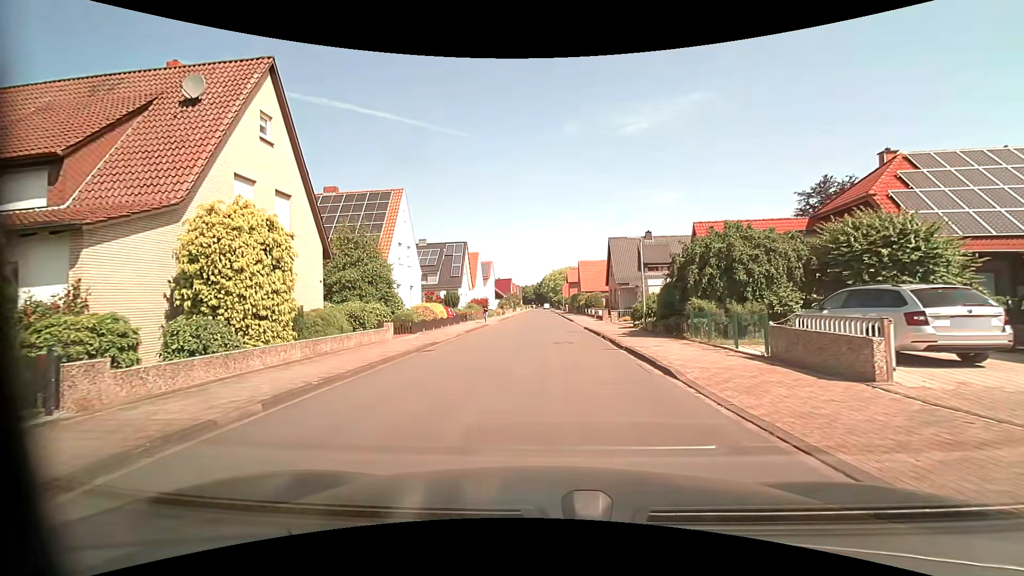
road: residential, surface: asphalt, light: Day
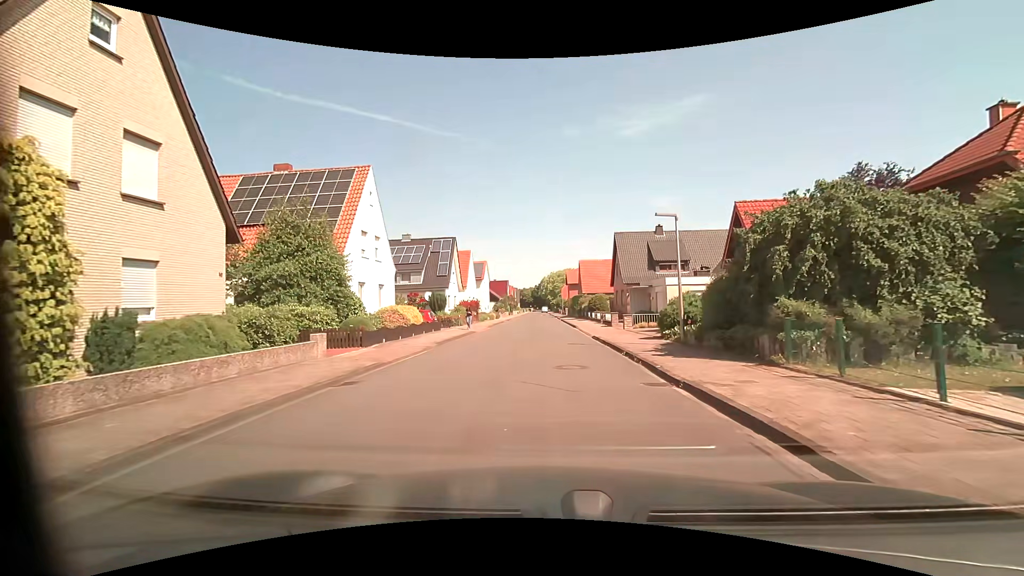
(0.0, +6.4) m; 0°
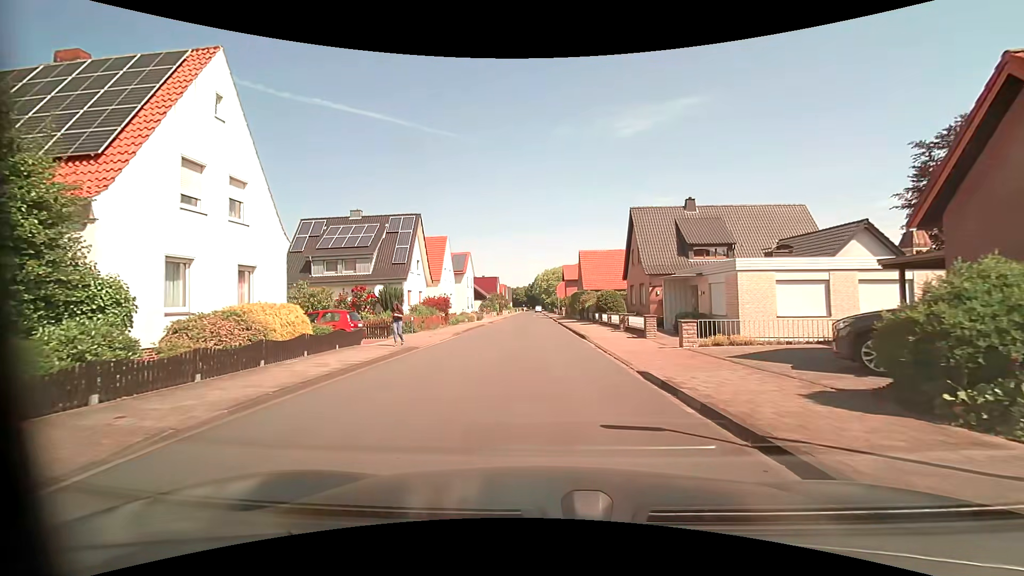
(+0.1, +13.0) m; +1°
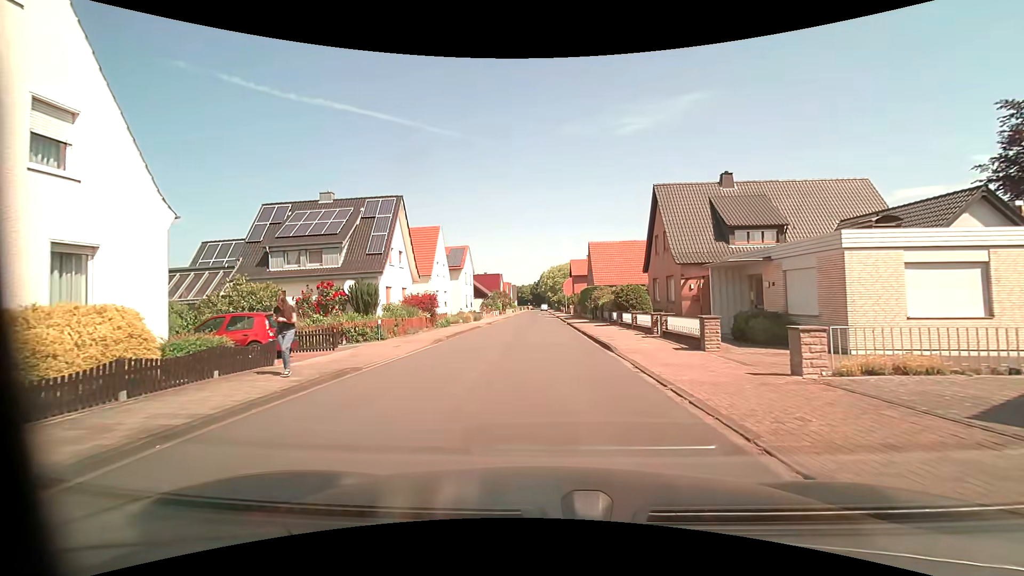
(0.0, +6.6) m; 0°
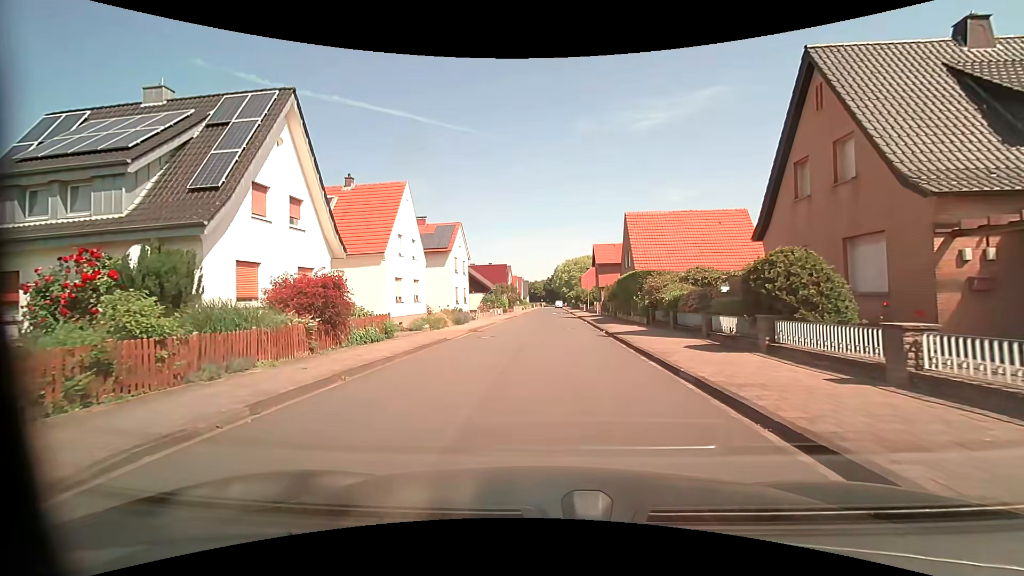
(-0.5, +17.0) m; -2°
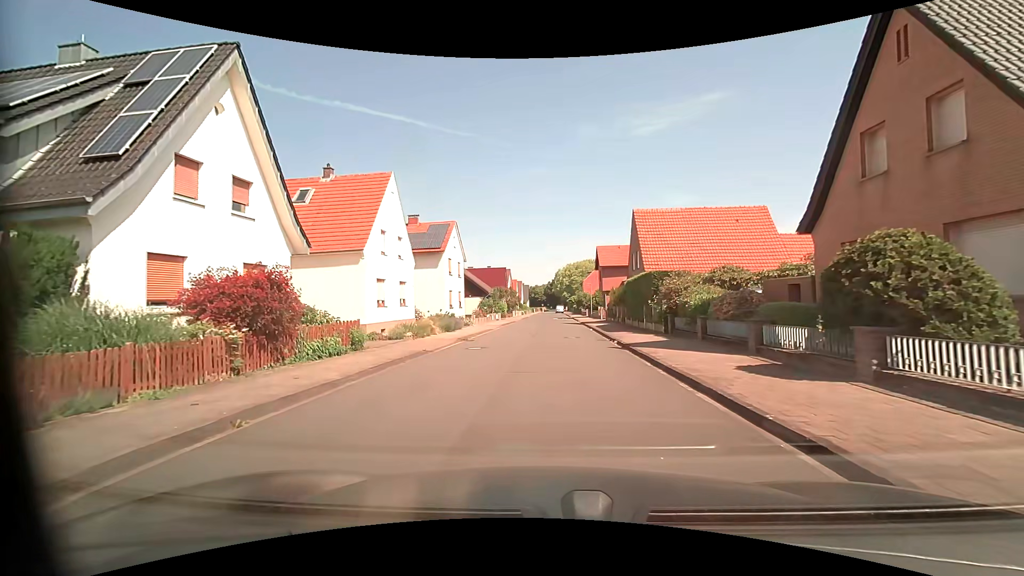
(0.0, +3.5) m; -1°
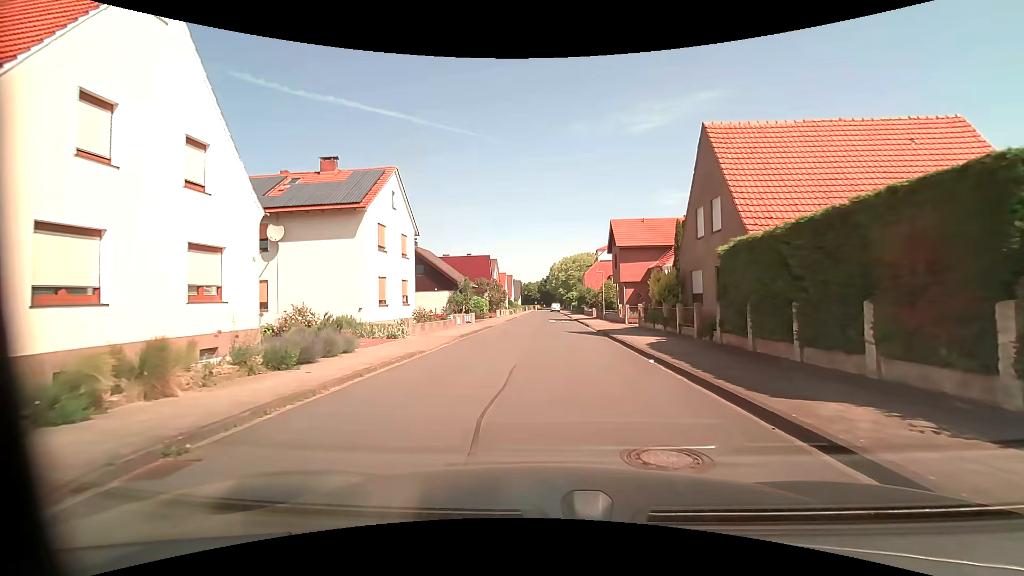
(+0.4, +18.1) m; +1°
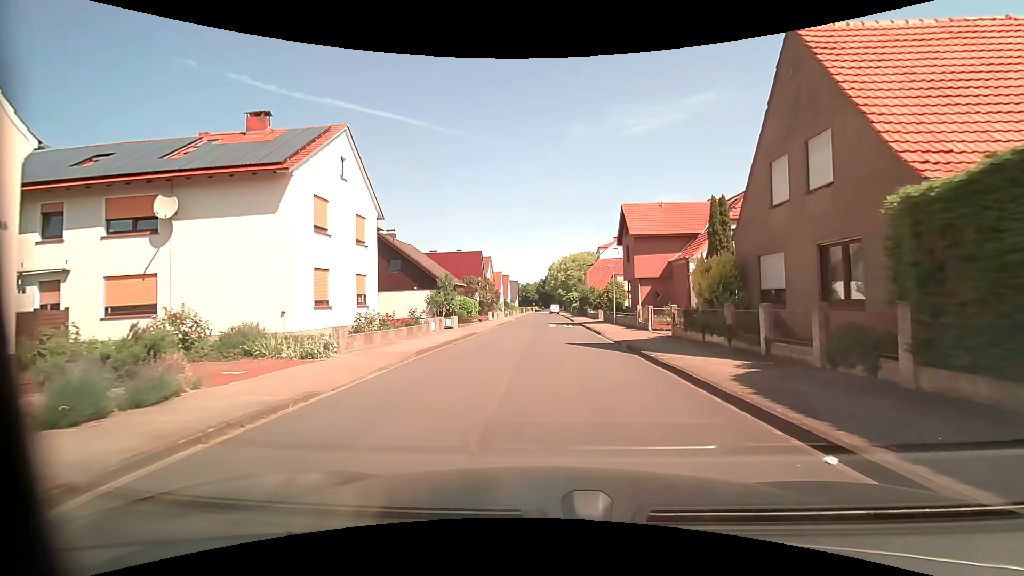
(0.0, +7.5) m; 0°
(0, +10) (0, +20) (0, +30) (0, +40) (0, +50) (0, +60) (0, +70) (0, +80) (0, +90) (0, +100) m
